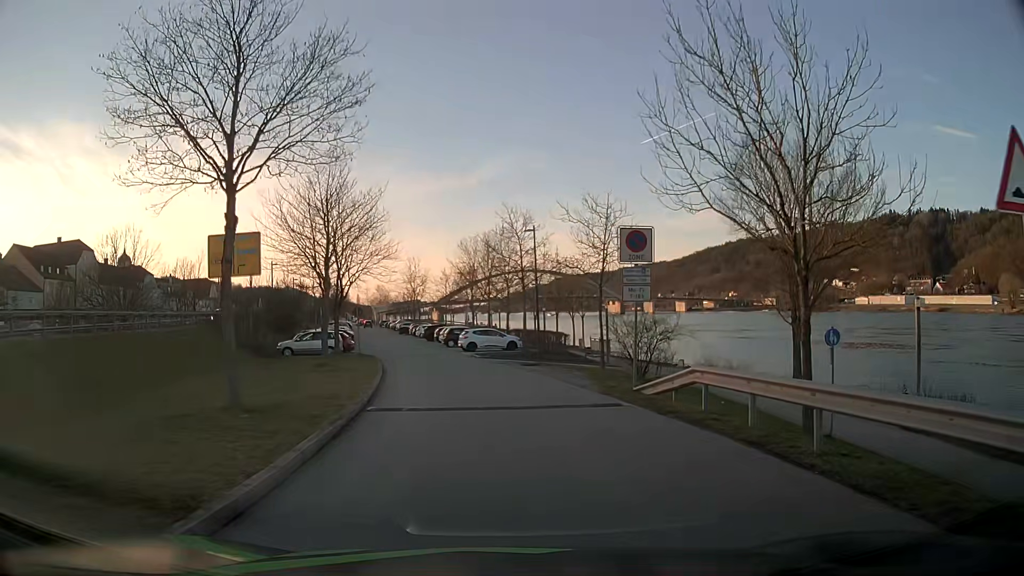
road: residential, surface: asphalt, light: Day
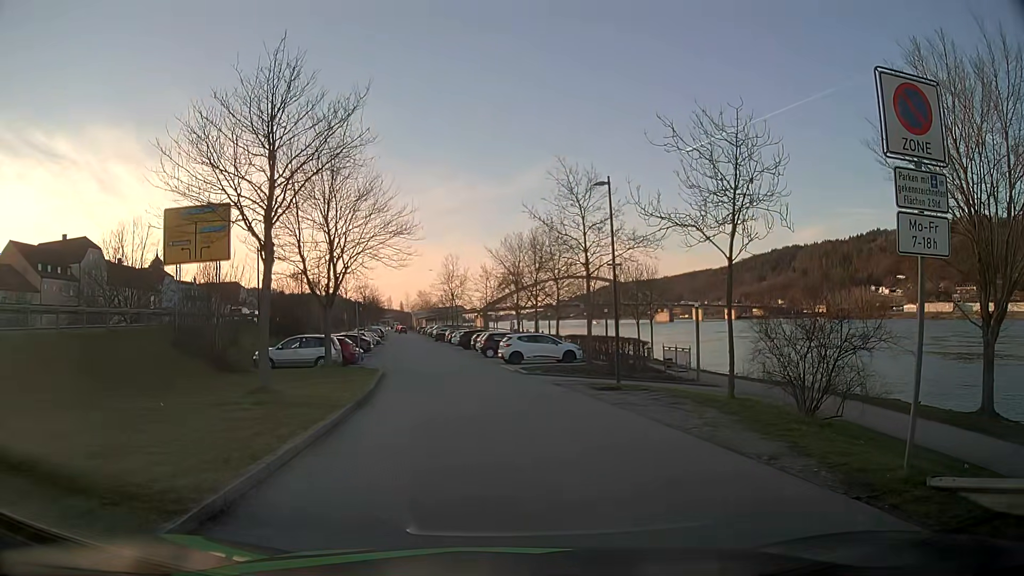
(-0.3, +10.2) m; -4°
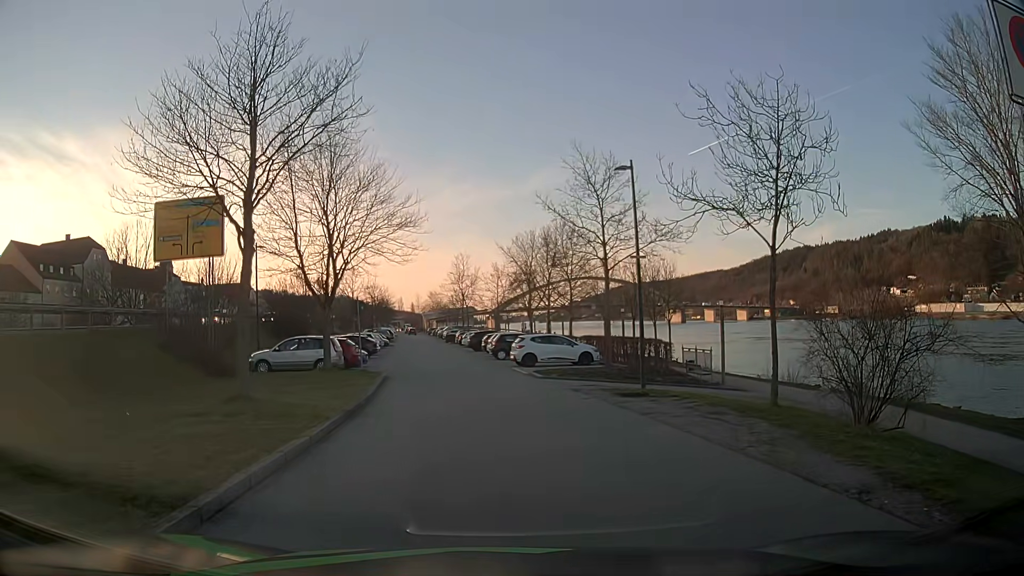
(0.0, +2.0) m; +1°
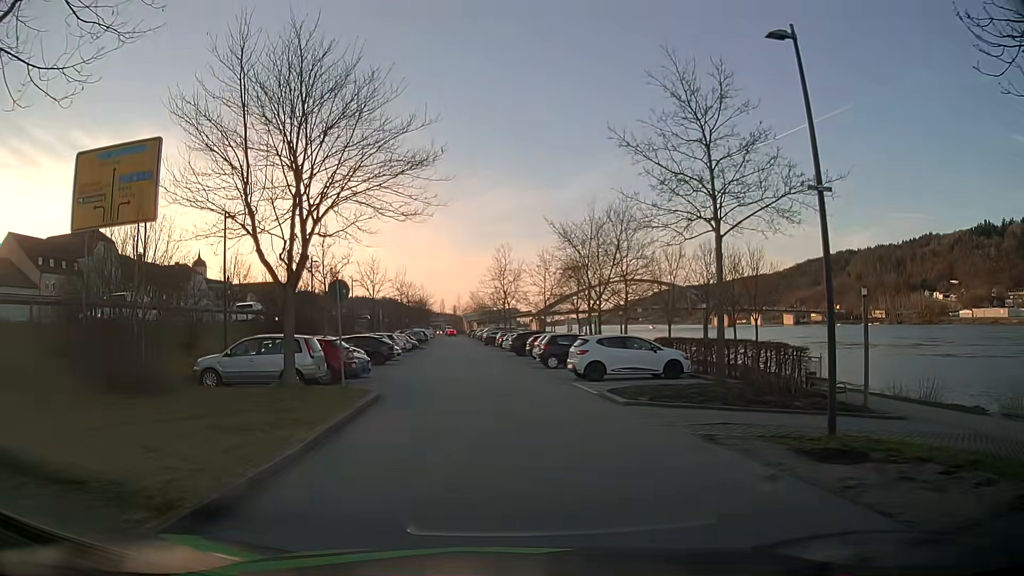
(-0.6, +9.2) m; -5°
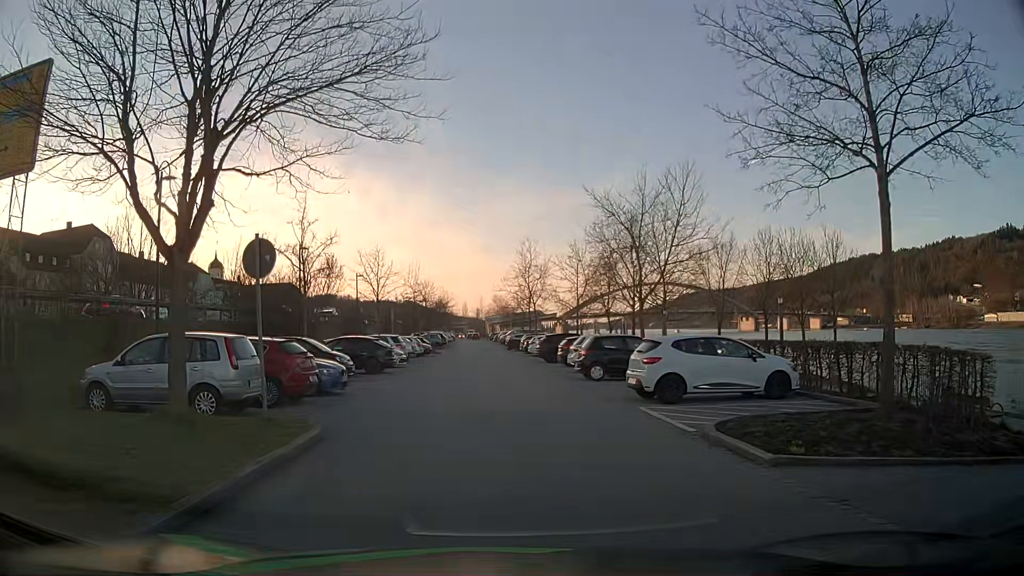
(-0.1, +7.0) m; -2°
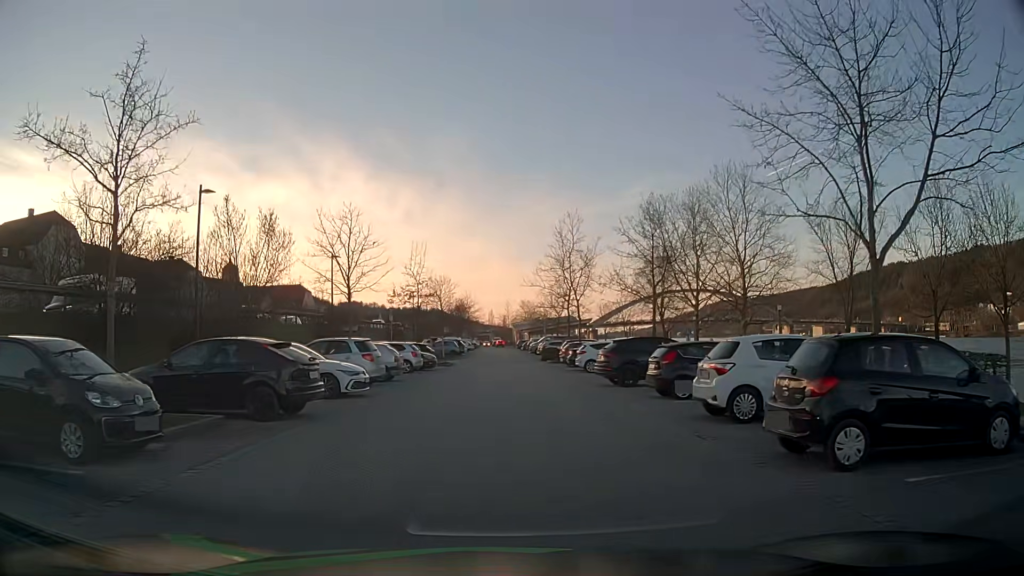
(-0.5, +15.1) m; -2°
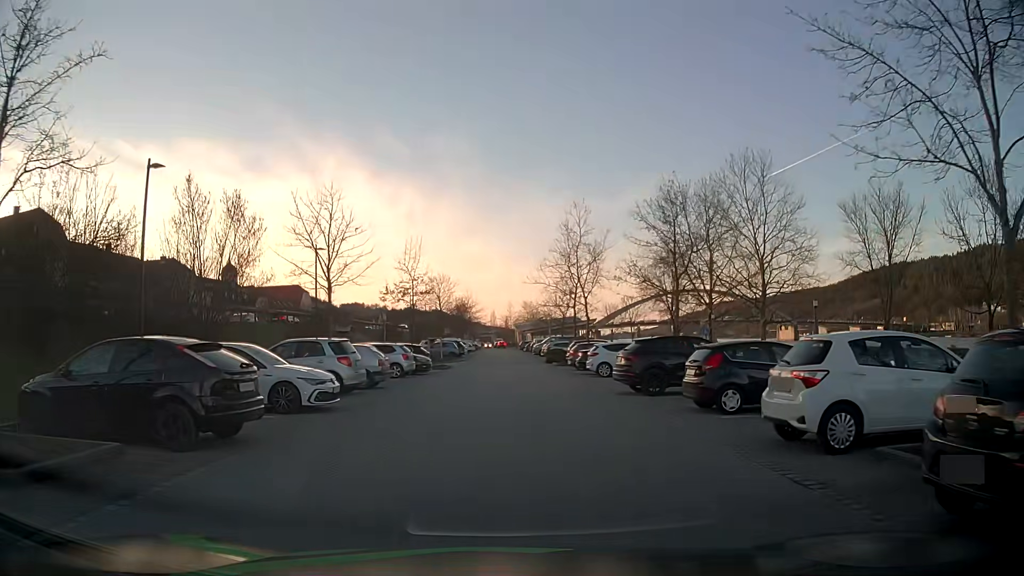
(0.0, +3.5) m; 0°
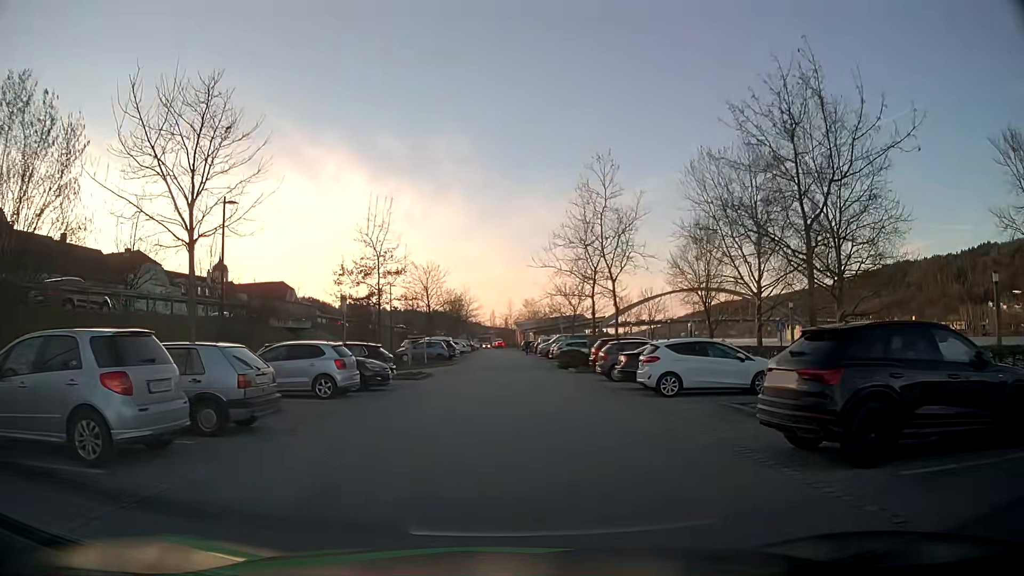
(-0.1, +11.3) m; 0°
(0, +10) (0, +20) (0, +30) (0, +40) (-1, +50) (-1, +60) (-1, +70) (-1, +80) (-1, +90) (-1, +100) m
